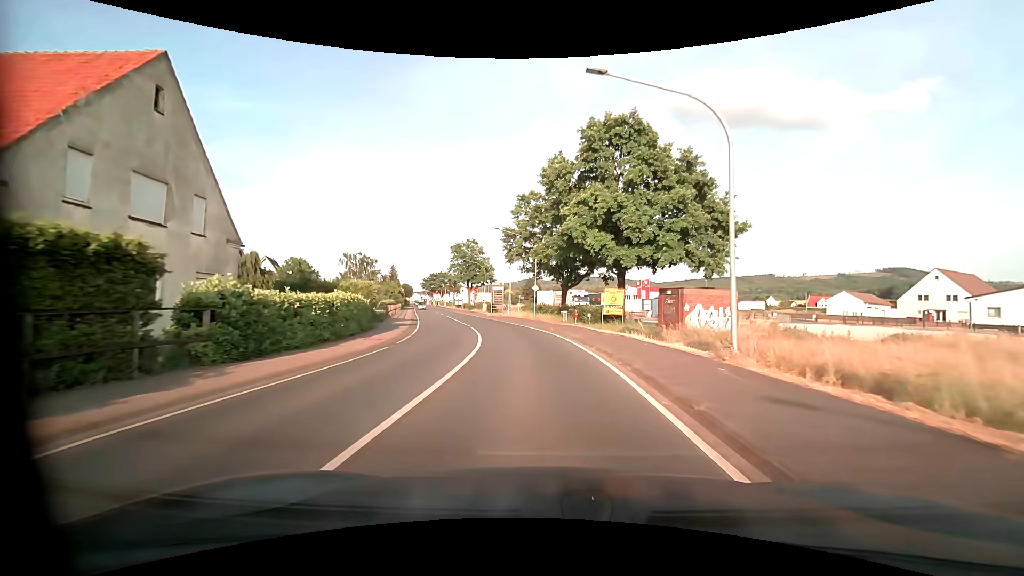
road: primary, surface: asphalt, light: Day
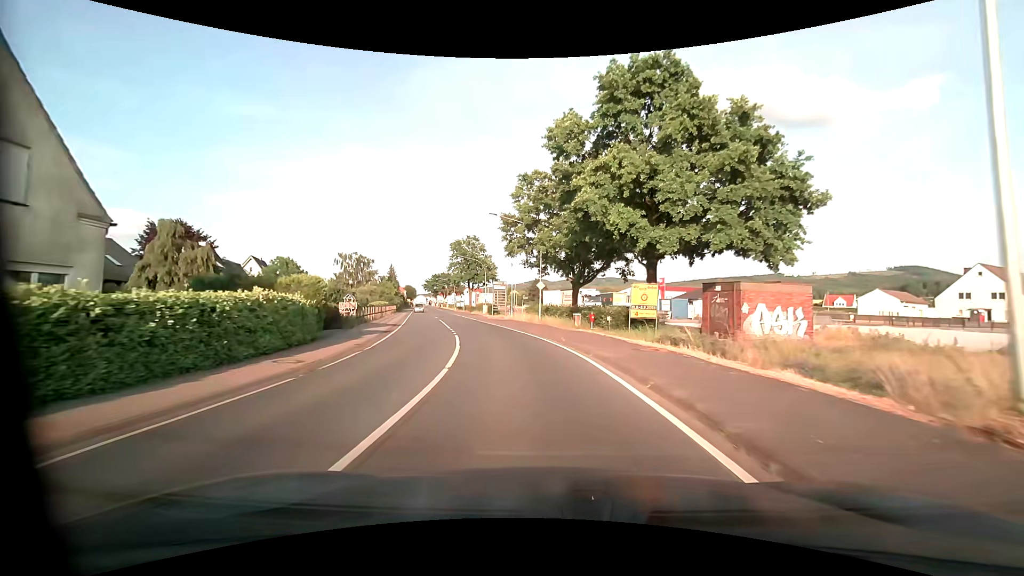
(0.0, +7.1) m; -1°
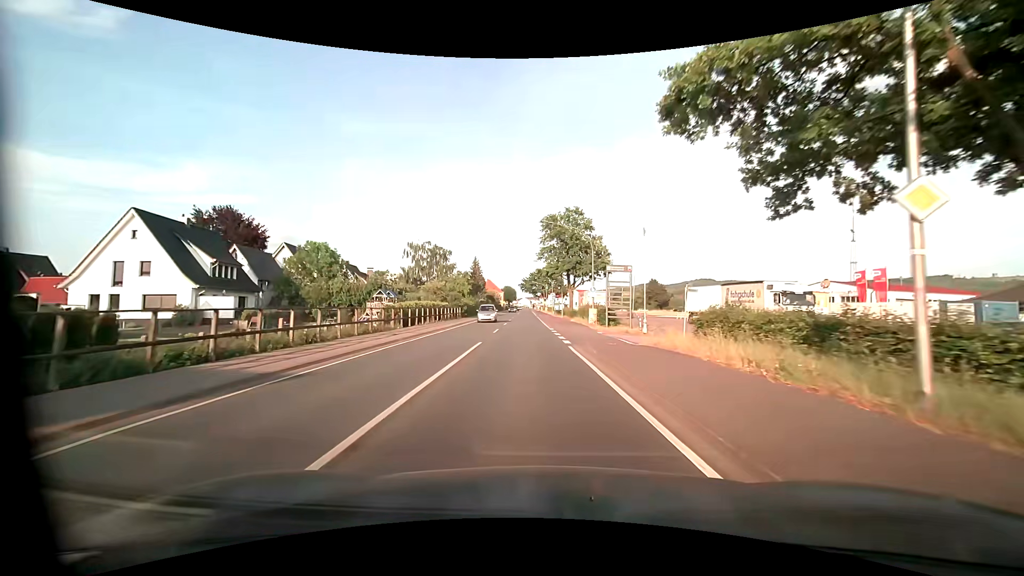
(-3.0, +28.0) m; -12°
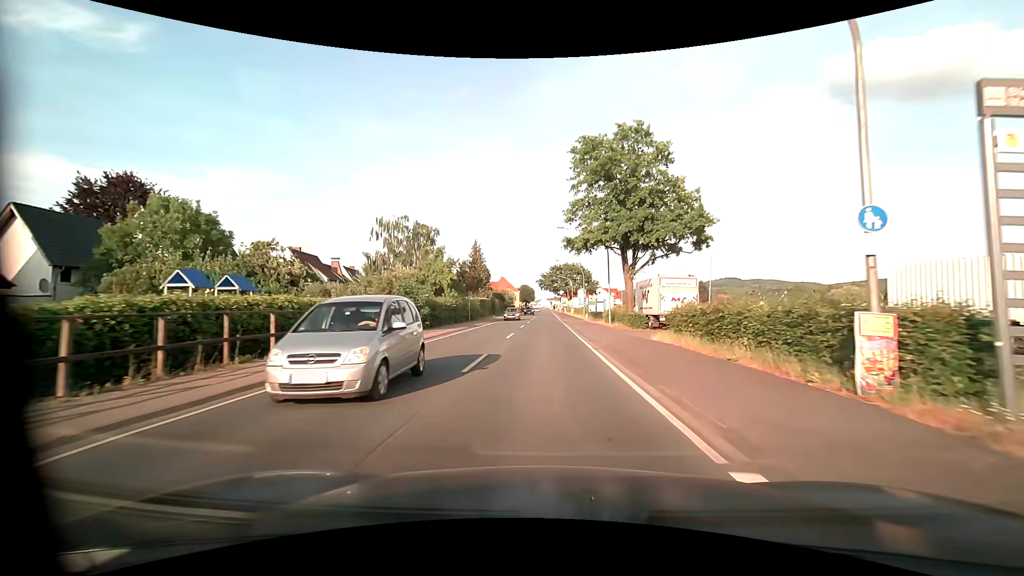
(-1.0, +28.7) m; -2°
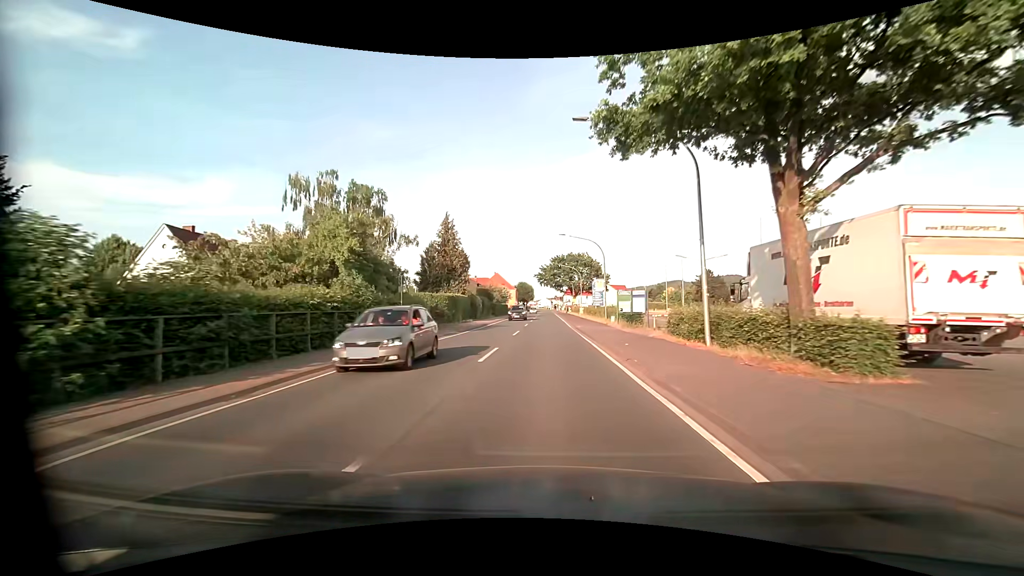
(0.0, +22.5) m; 0°
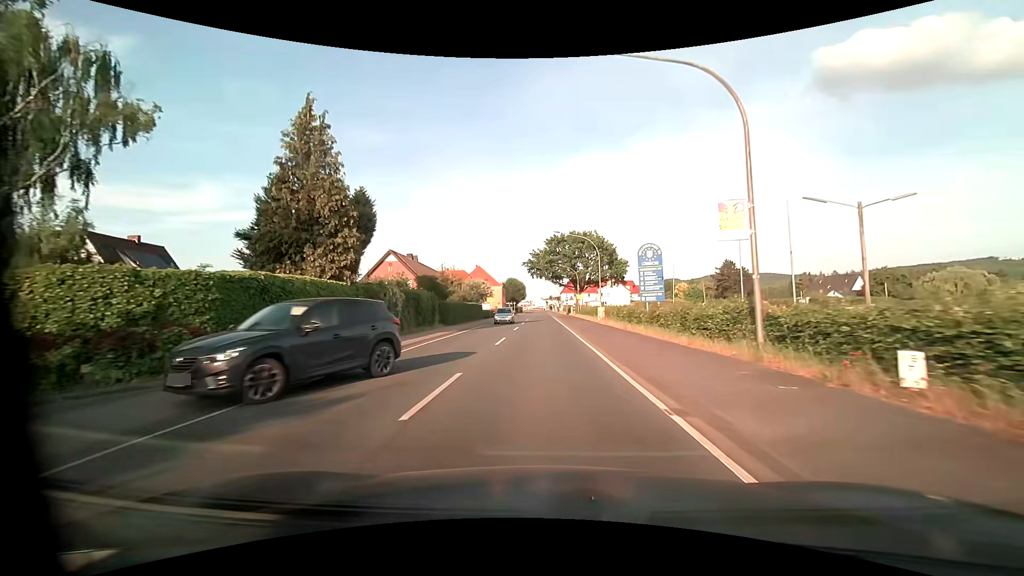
(+0.1, +31.0) m; 0°
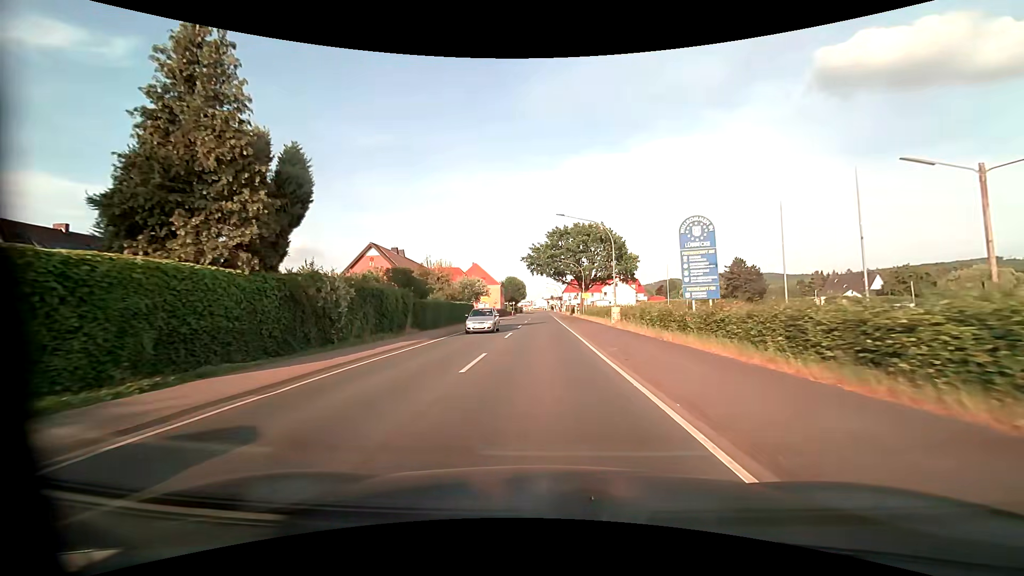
(0.0, +7.8) m; 0°
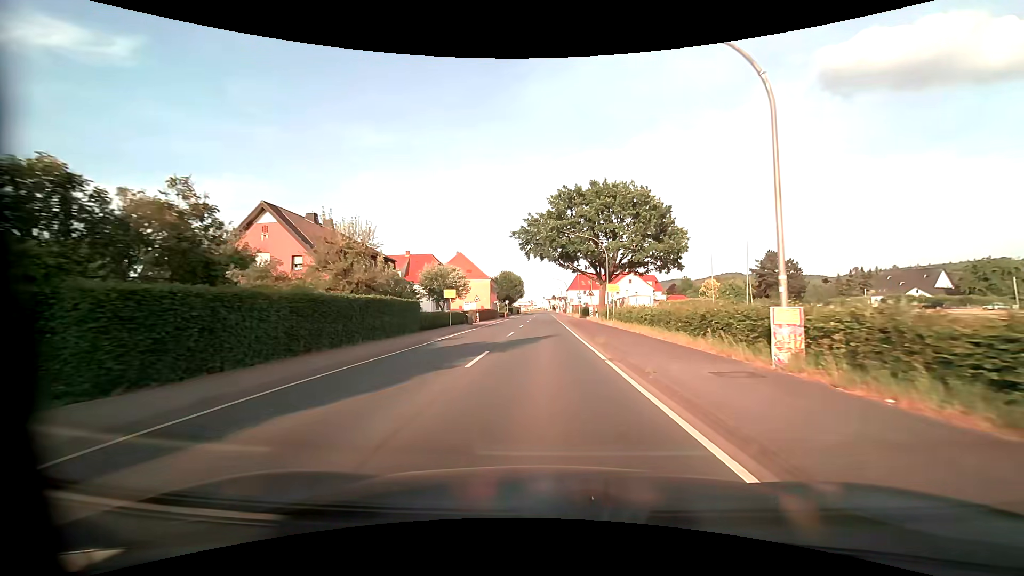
(-0.1, +23.4) m; 0°
(0, +10) (0, +20) (0, +30) (0, +40) (0, +50) (0, +60) (0, +70) (0, +80) (0, +90) (0, +100) m
